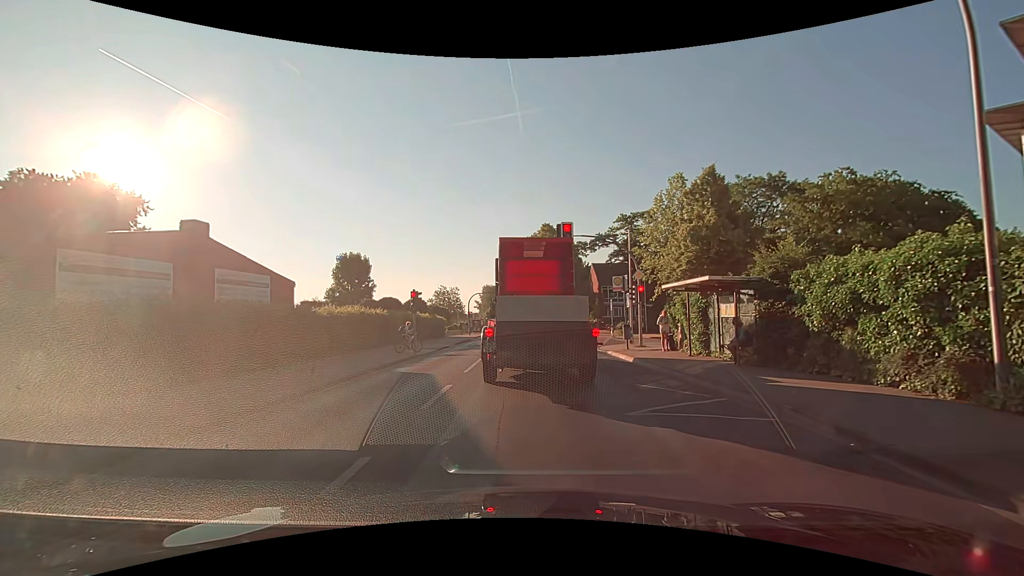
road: secondary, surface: asphalt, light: Day
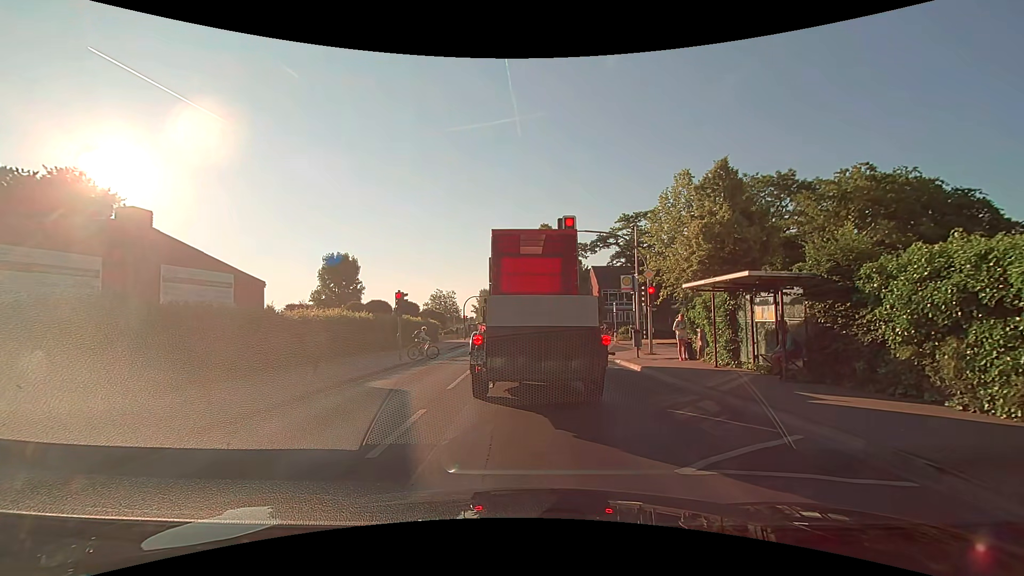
(0.0, +2.5) m; +1°
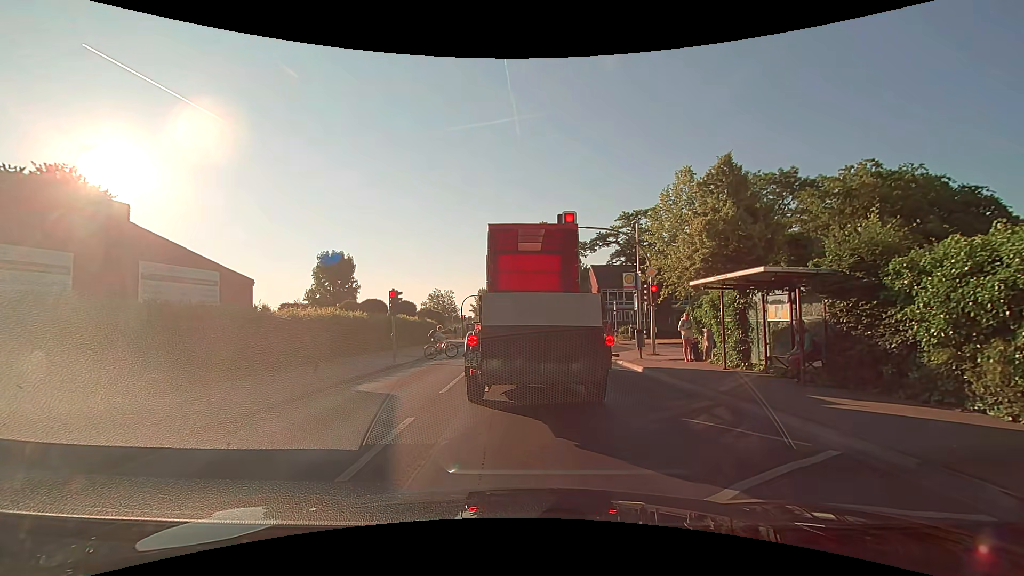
(0.0, +0.8) m; 0°
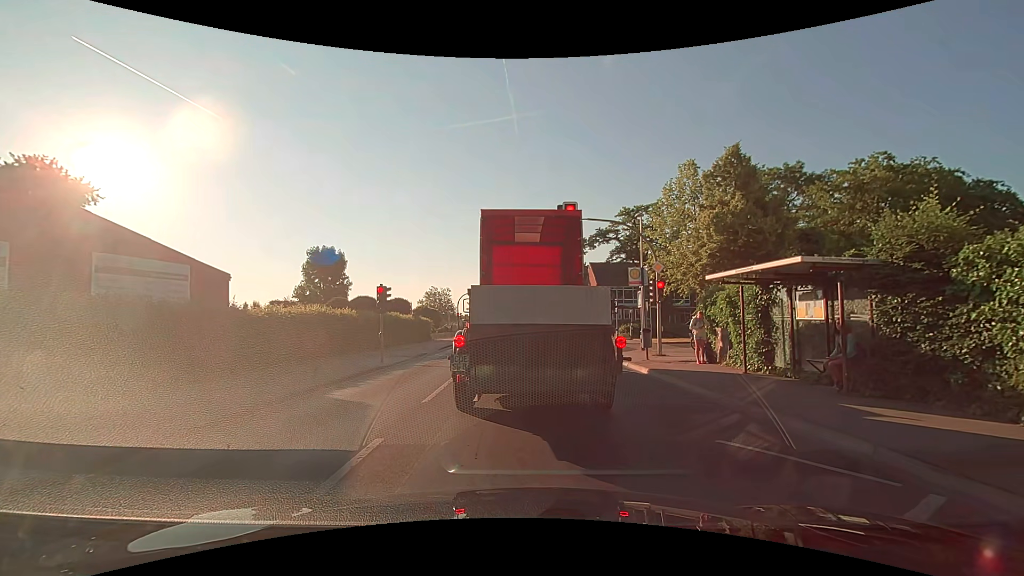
(0.0, +1.5) m; -1°
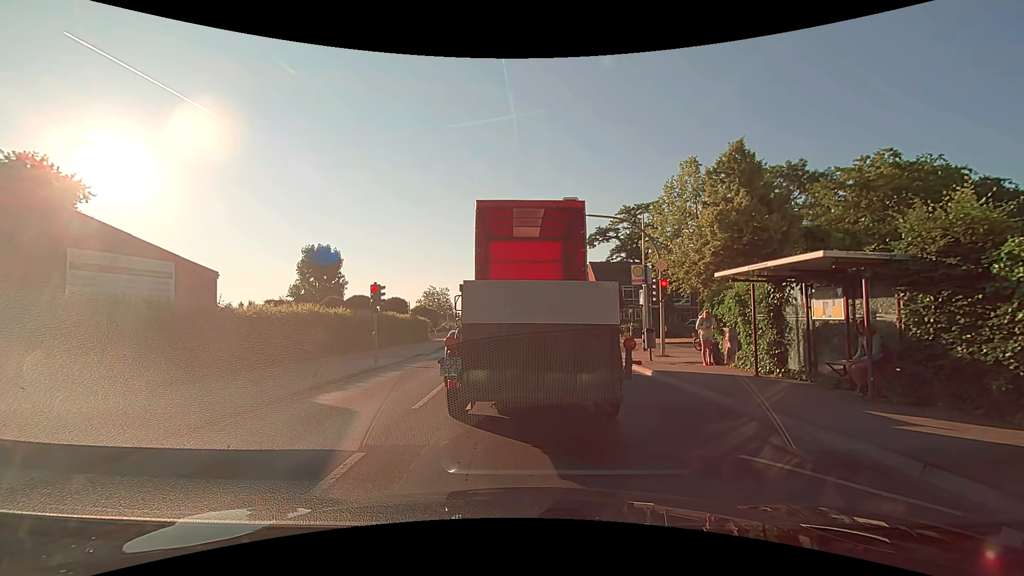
(0.0, +0.7) m; 0°
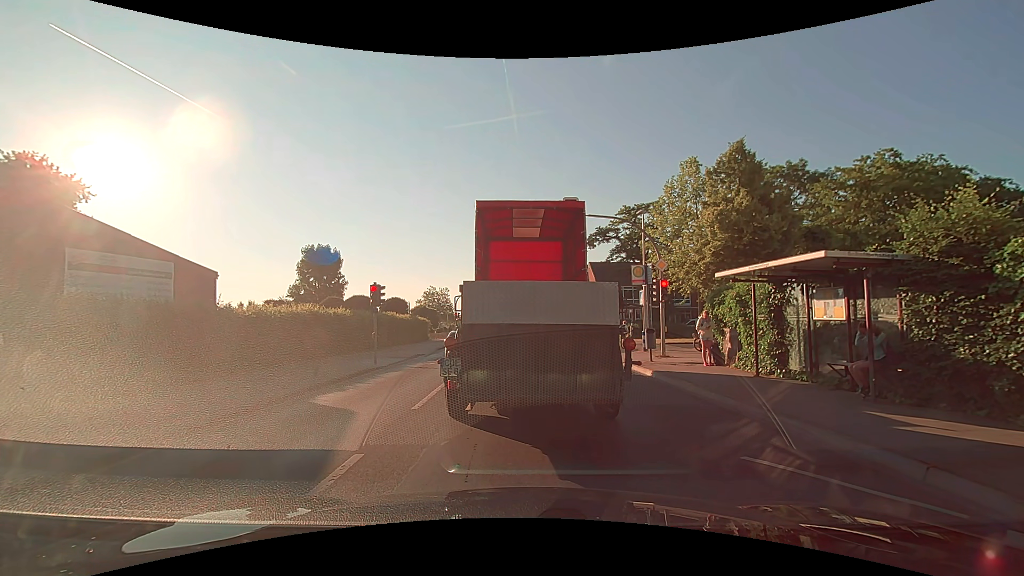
(0.0, +0.1) m; 0°
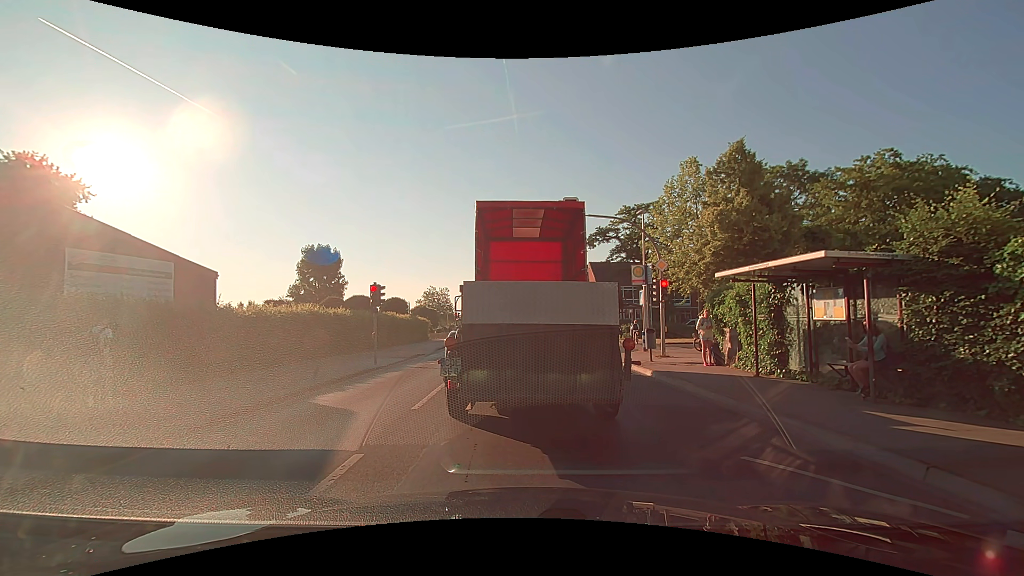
(0.0, 0.0) m; 0°
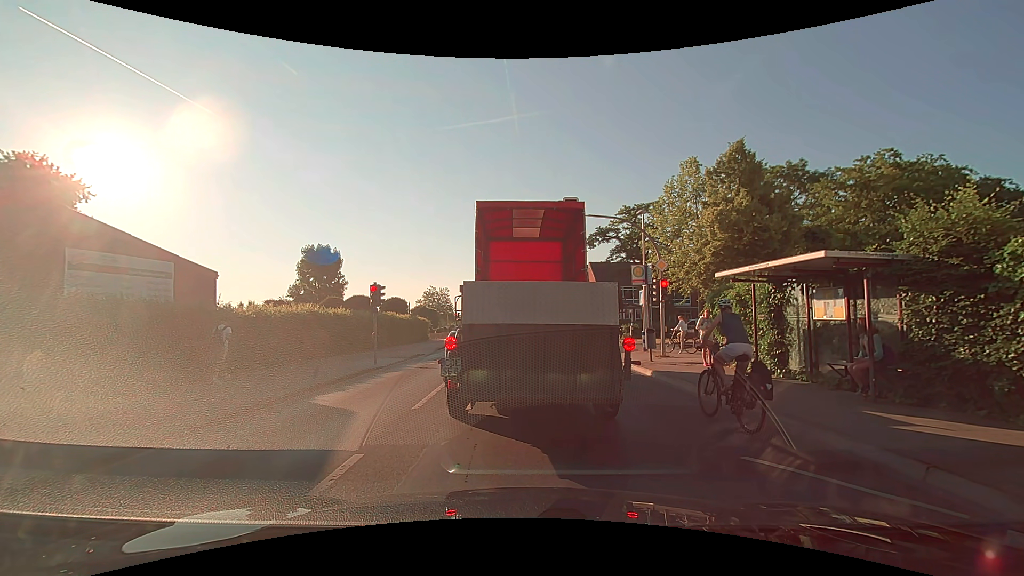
(0.0, 0.0) m; 0°
